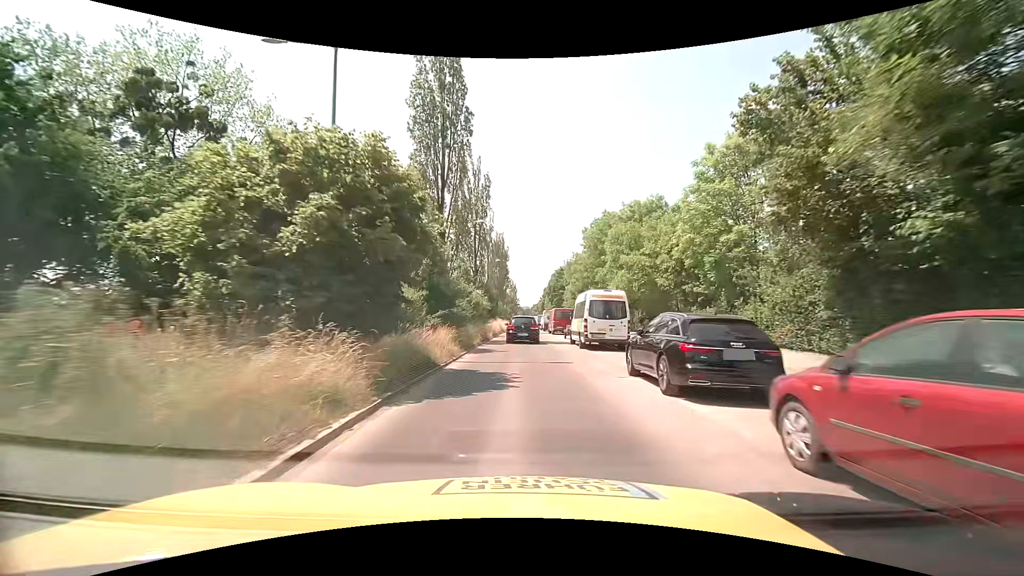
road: secondary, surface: asphalt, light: Day
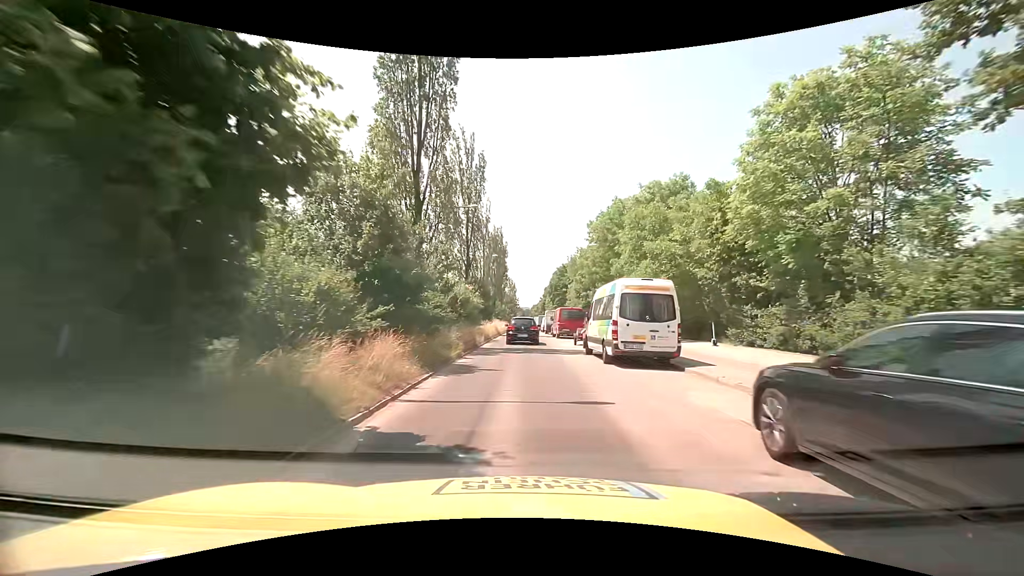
(0.0, +6.9) m; 0°
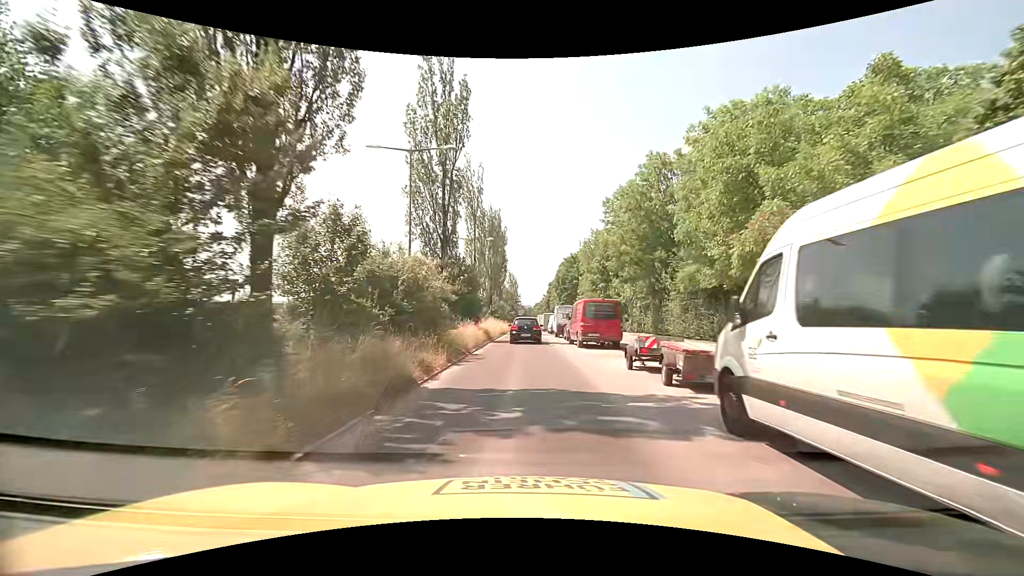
(+0.1, +13.8) m; 0°
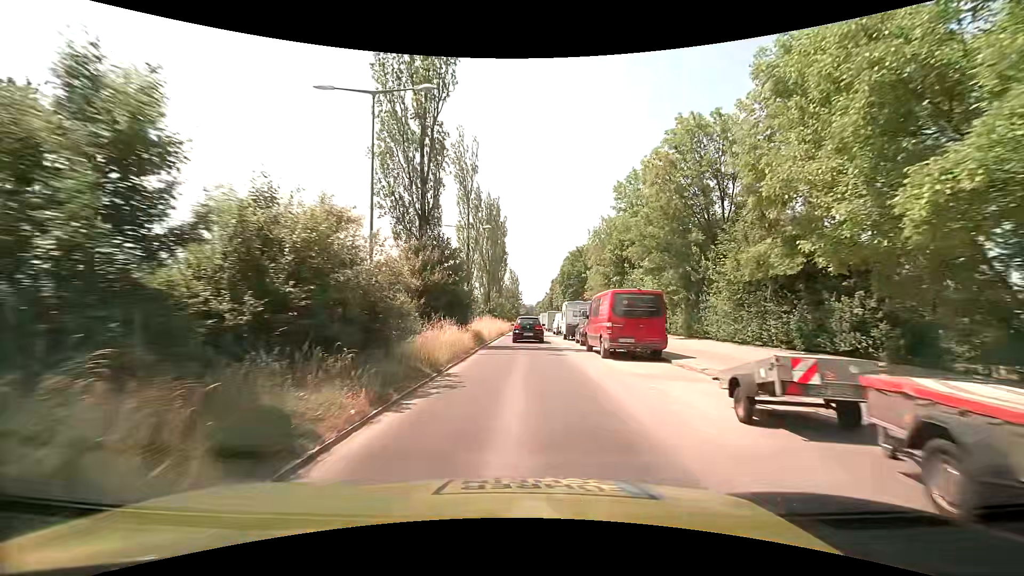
(0.0, +7.0) m; -1°
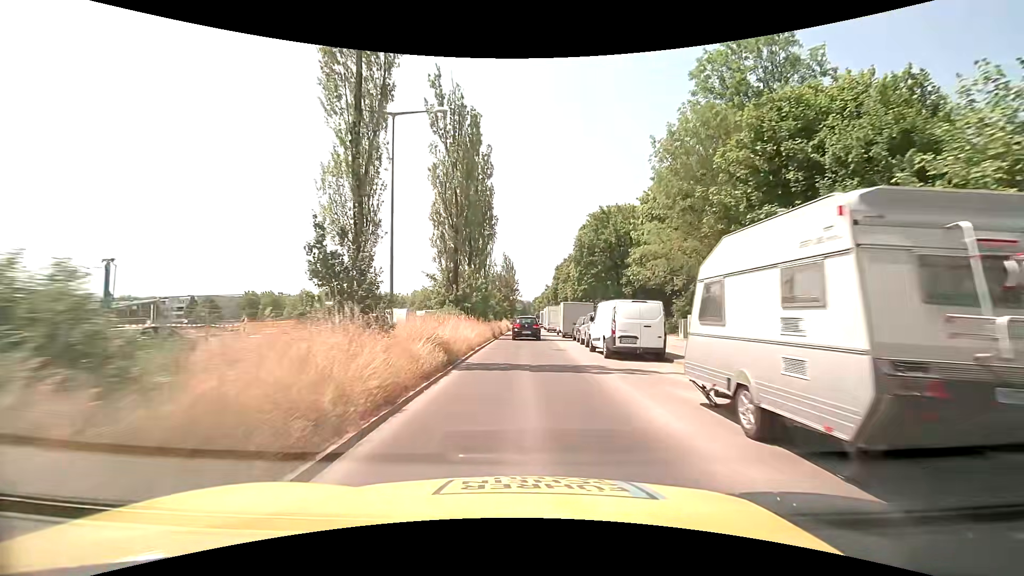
(+0.1, +27.9) m; +1°
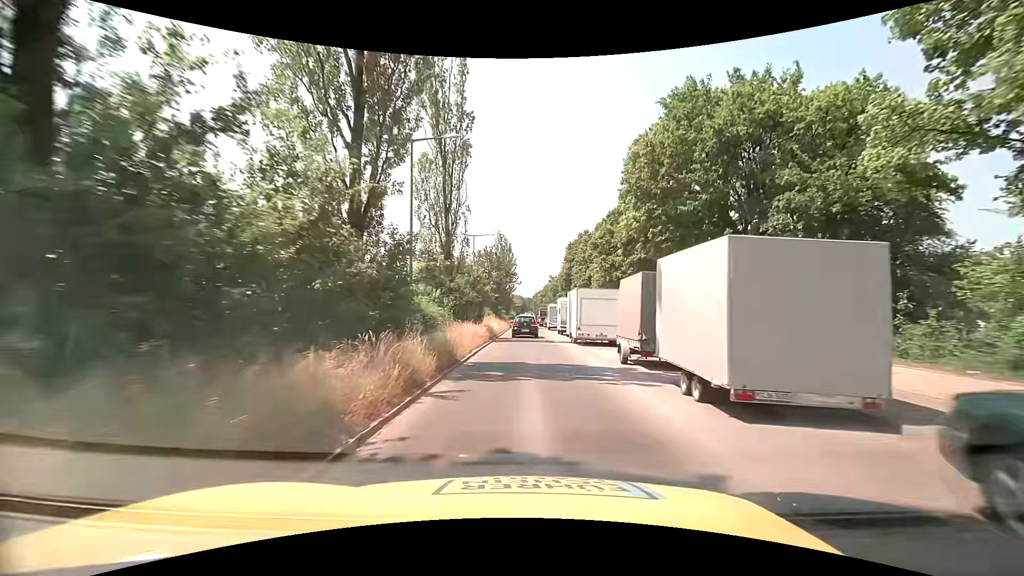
(-0.1, +28.6) m; 0°
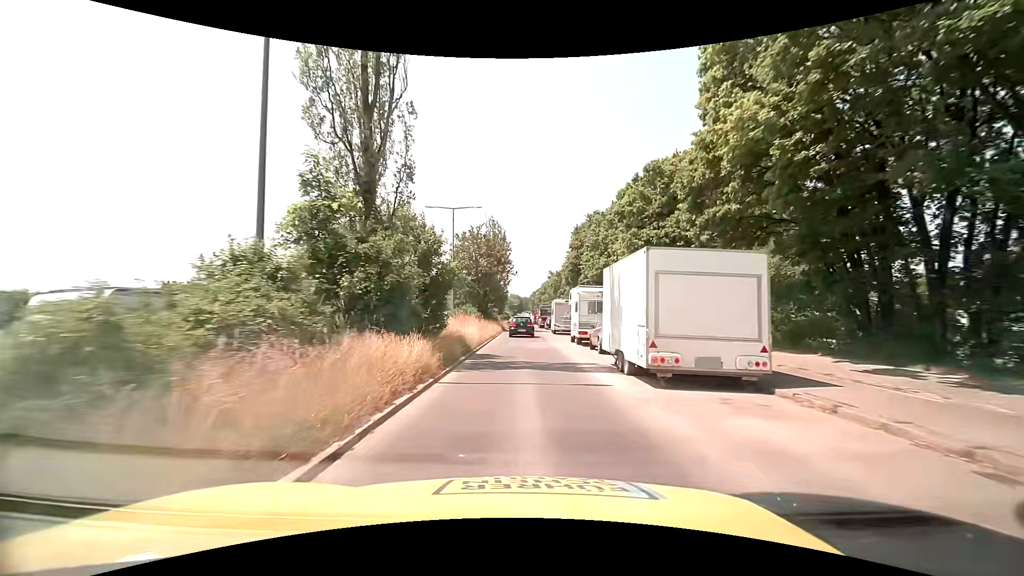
(+0.1, +14.2) m; +1°
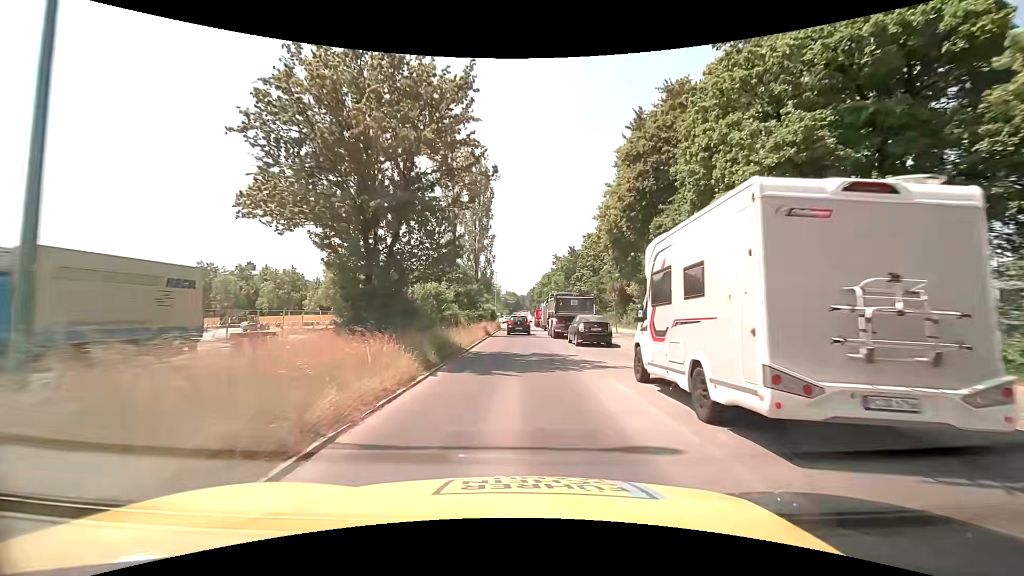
(-0.2, +36.0) m; 0°
(0, +10) (0, +20) (0, +30) (-1, +40) (-1, +50) (-1, +60) (-1, +70) (-1, +80) (-1, +90) (0, +100) m
